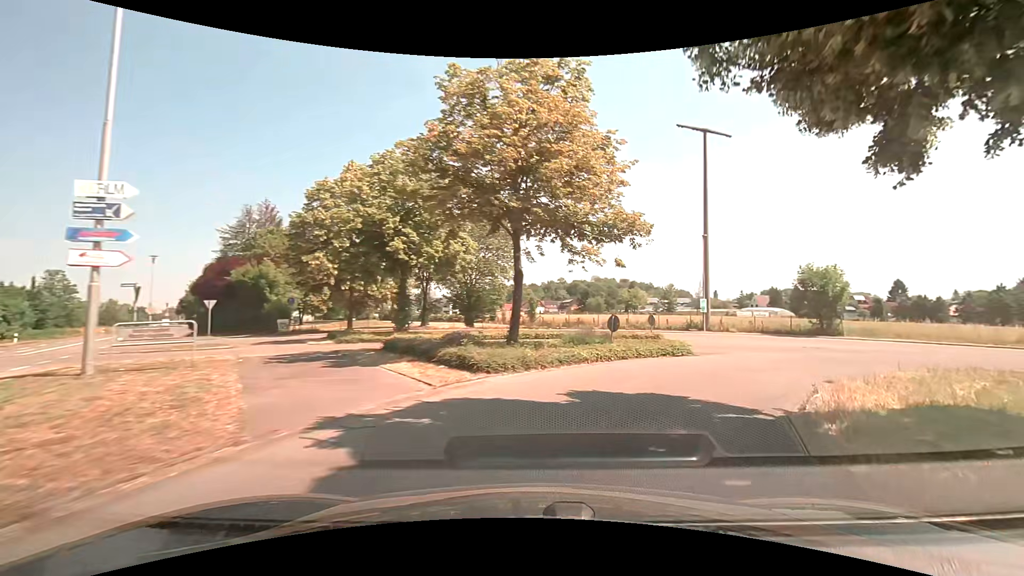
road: unclassified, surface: asphalt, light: Day
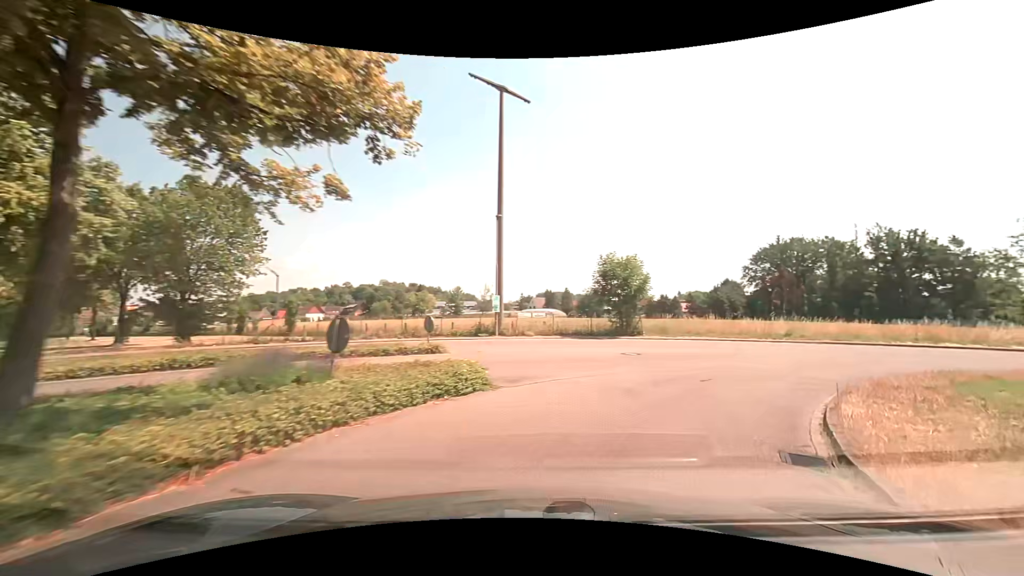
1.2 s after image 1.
(+2.0, +8.9) m; +25°
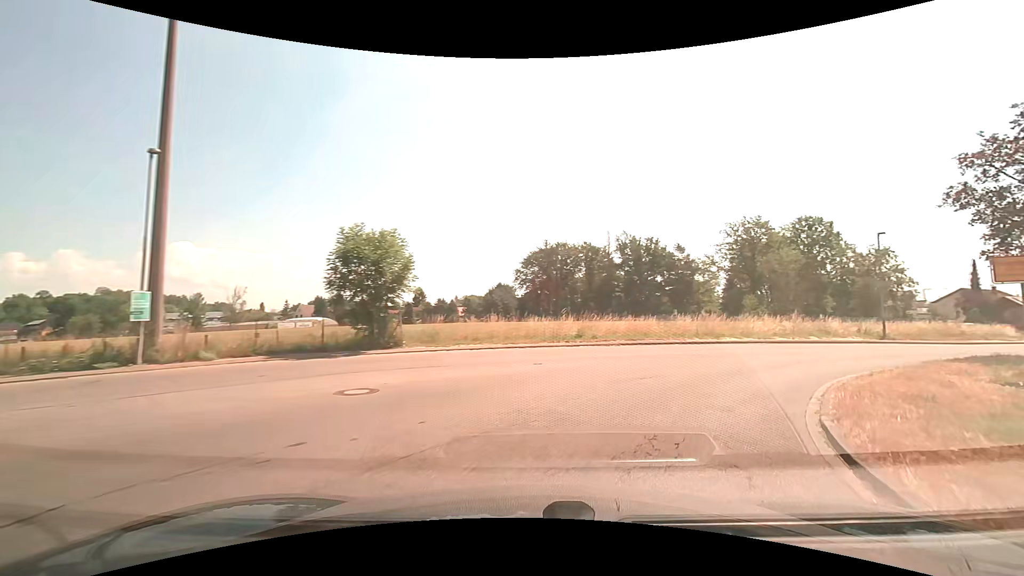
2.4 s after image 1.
(+2.0, +8.9) m; +26°
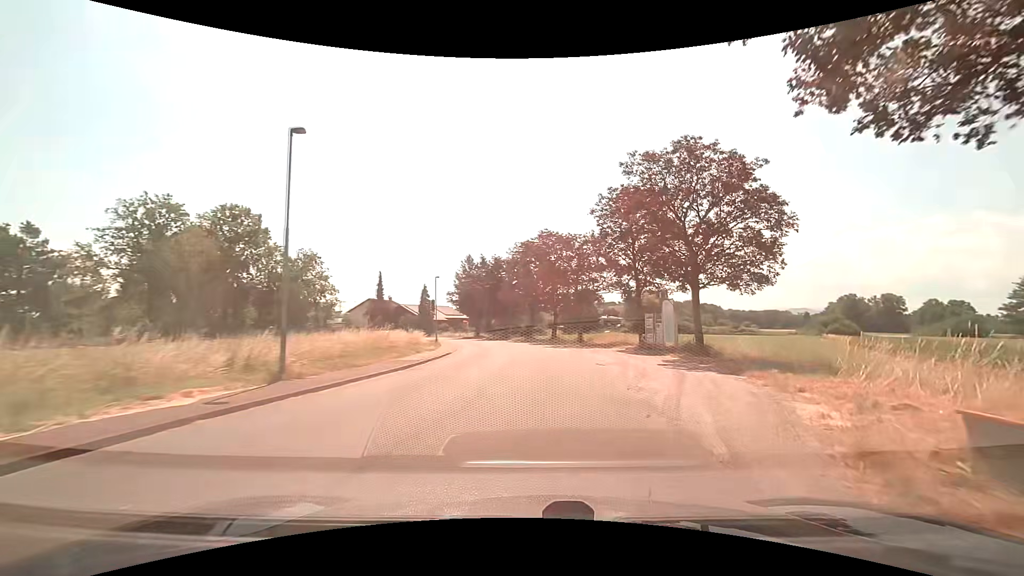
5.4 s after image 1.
(+12.0, +20.3) m; +57°
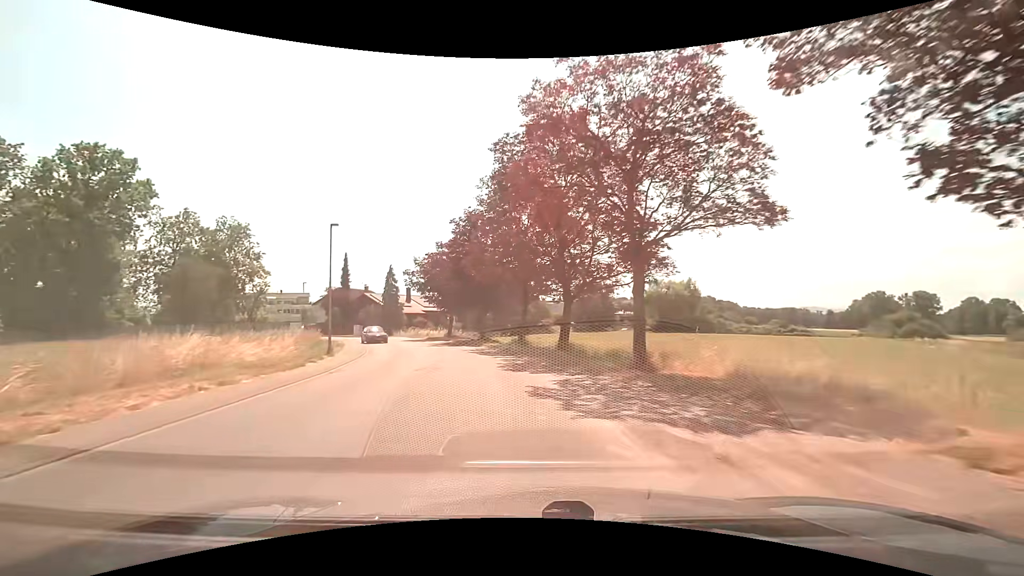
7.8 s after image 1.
(+1.1, +24.2) m; -2°
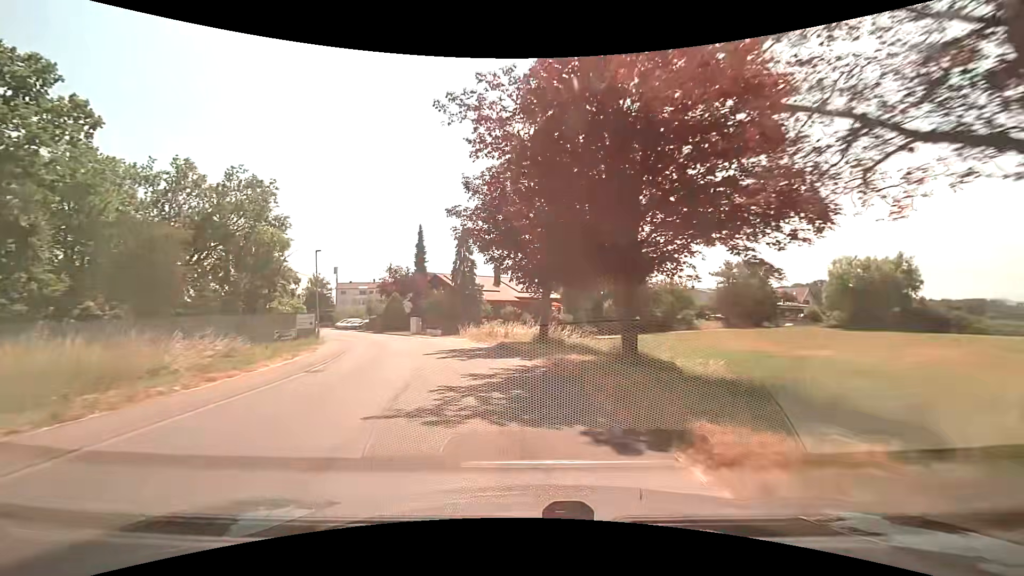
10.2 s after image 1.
(-2.5, +25.7) m; -11°
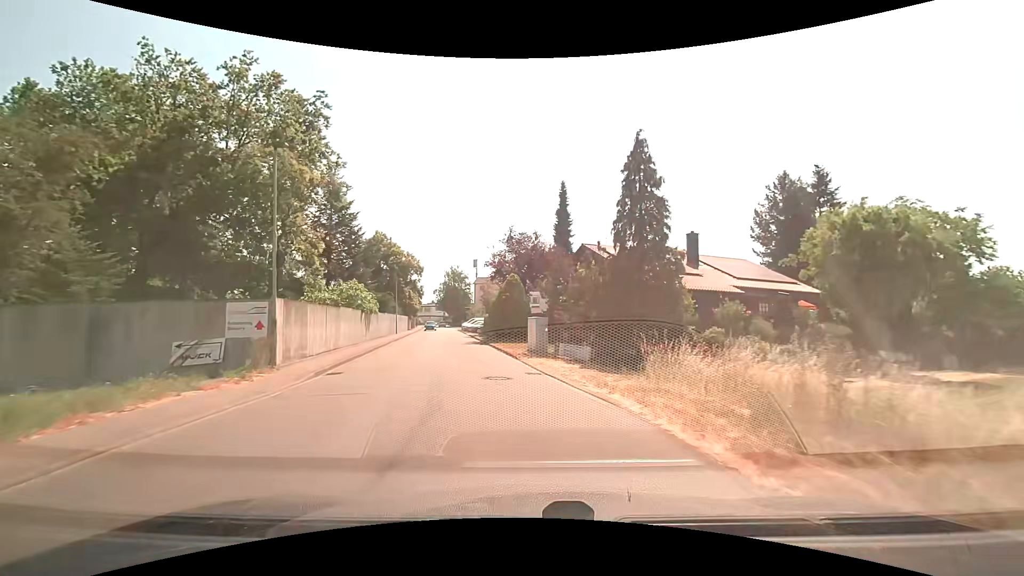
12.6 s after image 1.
(-4.1, +24.8) m; -19°
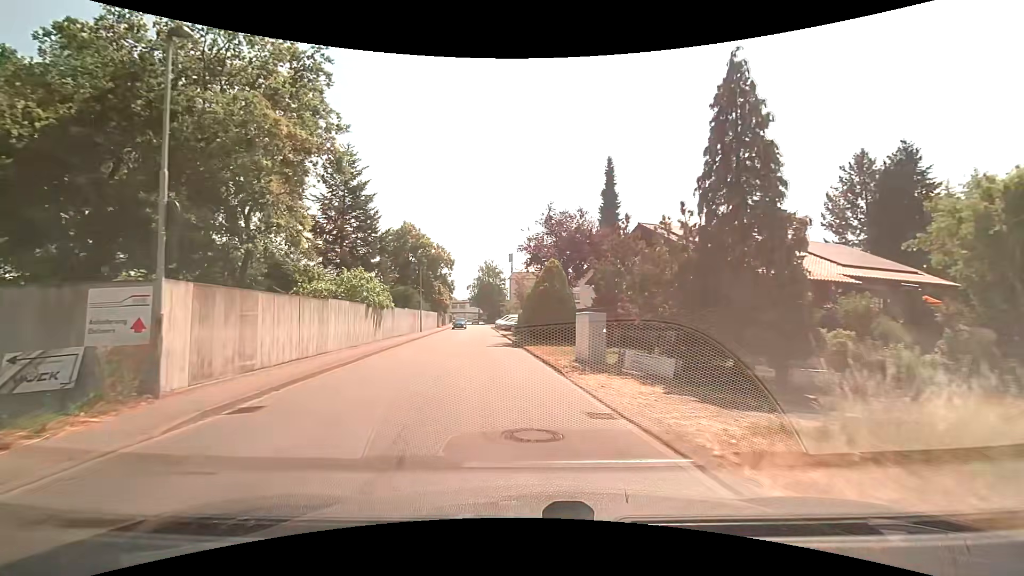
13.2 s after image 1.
(-0.2, +6.3) m; -4°
(0, +10) (-1, +20) (-2, +30) (-3, +40) (-4, +50) (-5, +60) (-6, +70) (-7, +80) (-9, +90) (-10, +100) m
